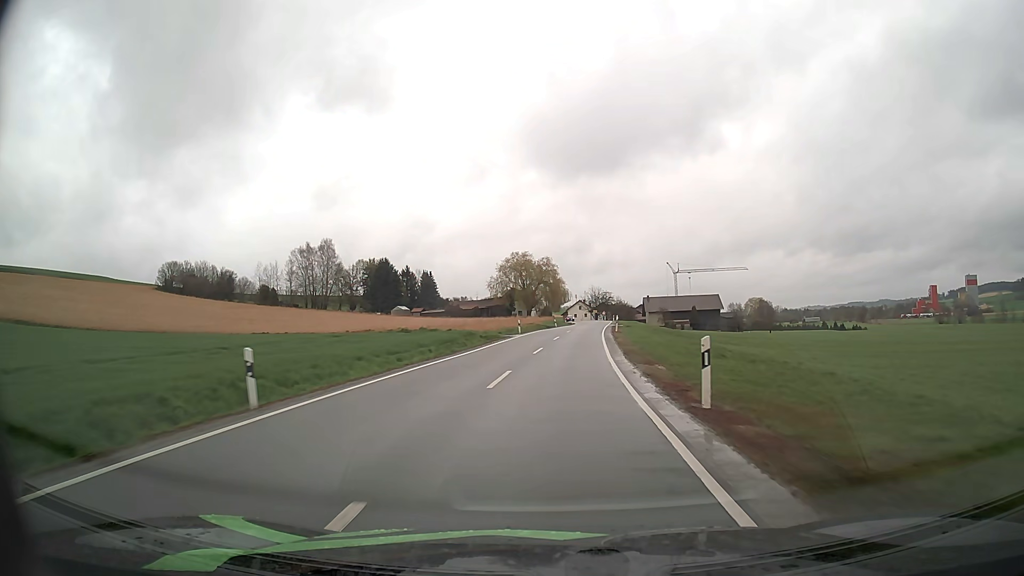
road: secondary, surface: asphalt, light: Day
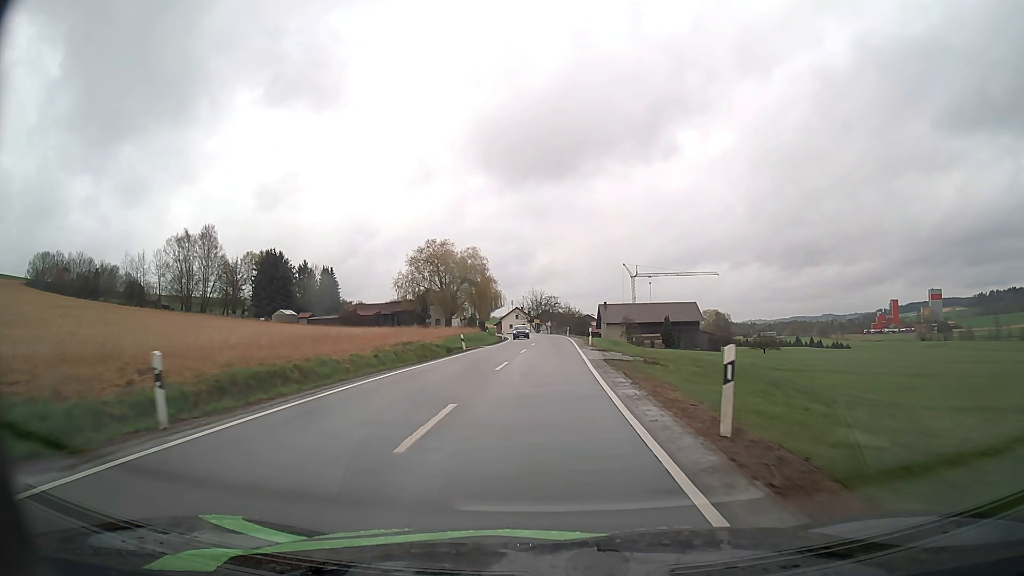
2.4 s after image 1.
(+1.8, +42.2) m; +5°
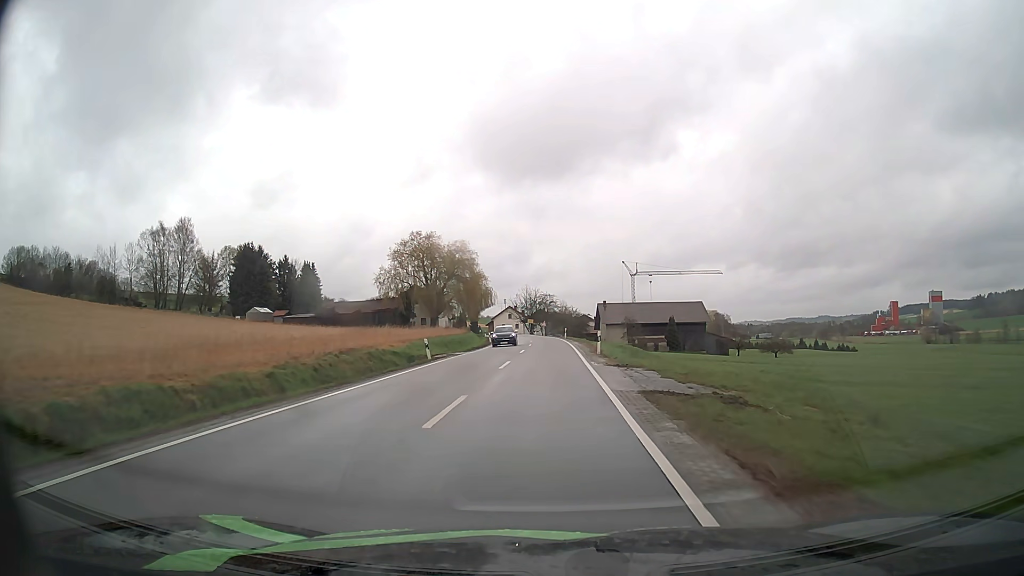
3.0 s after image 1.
(0.0, +10.3) m; 0°
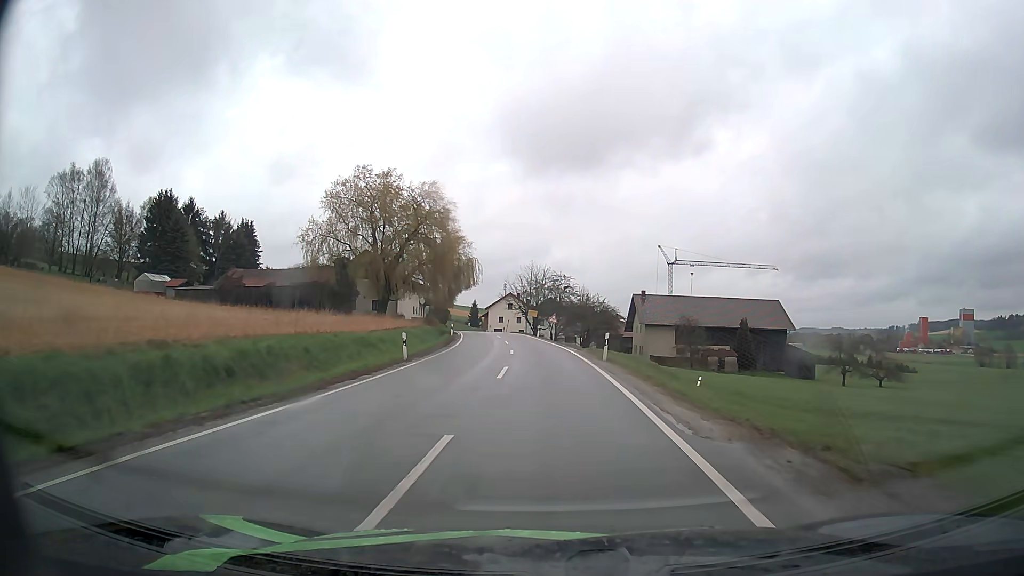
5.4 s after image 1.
(0.0, +40.8) m; -1°
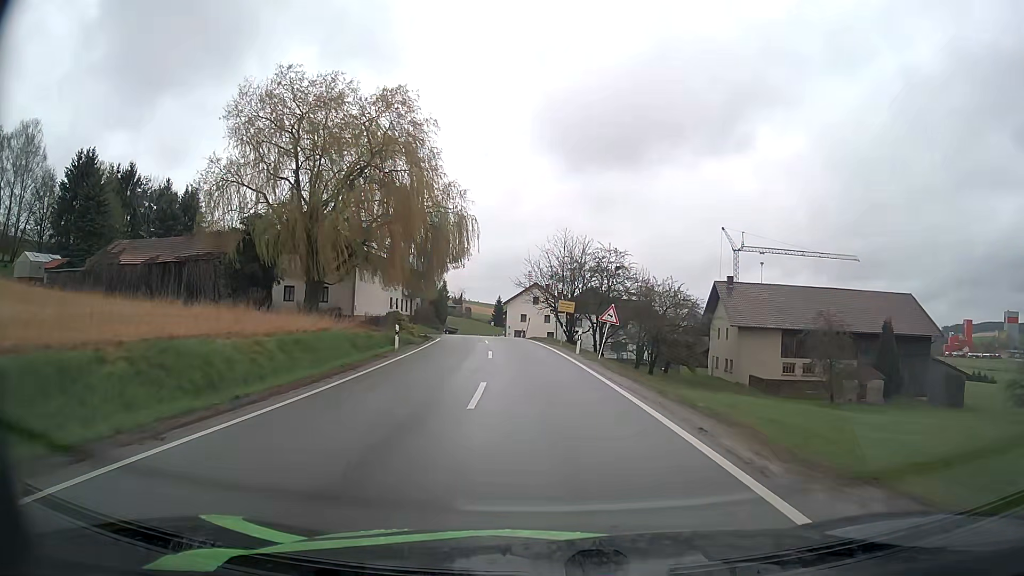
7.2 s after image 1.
(-0.7, +30.2) m; -3°
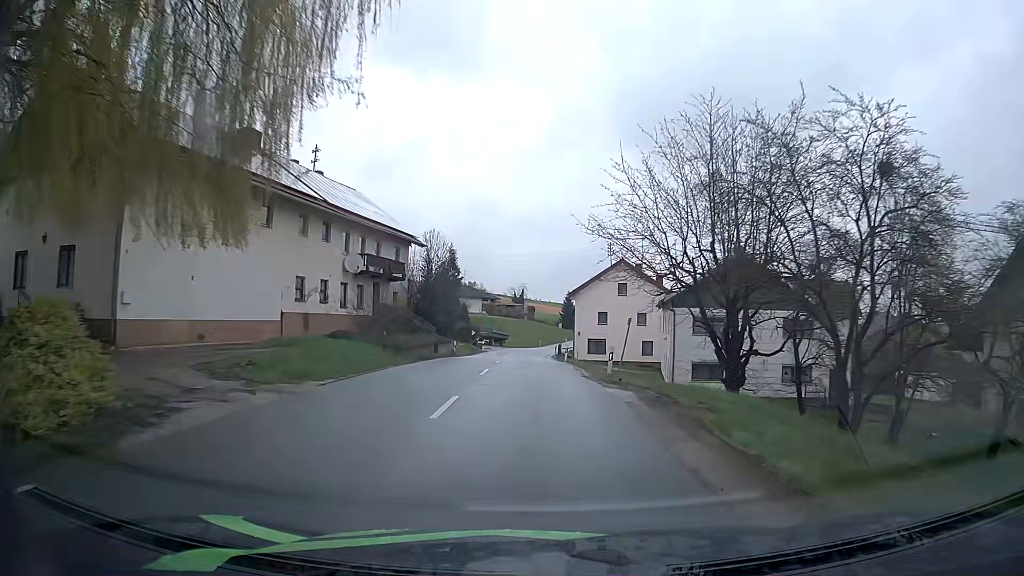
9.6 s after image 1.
(-1.7, +37.0) m; -6°
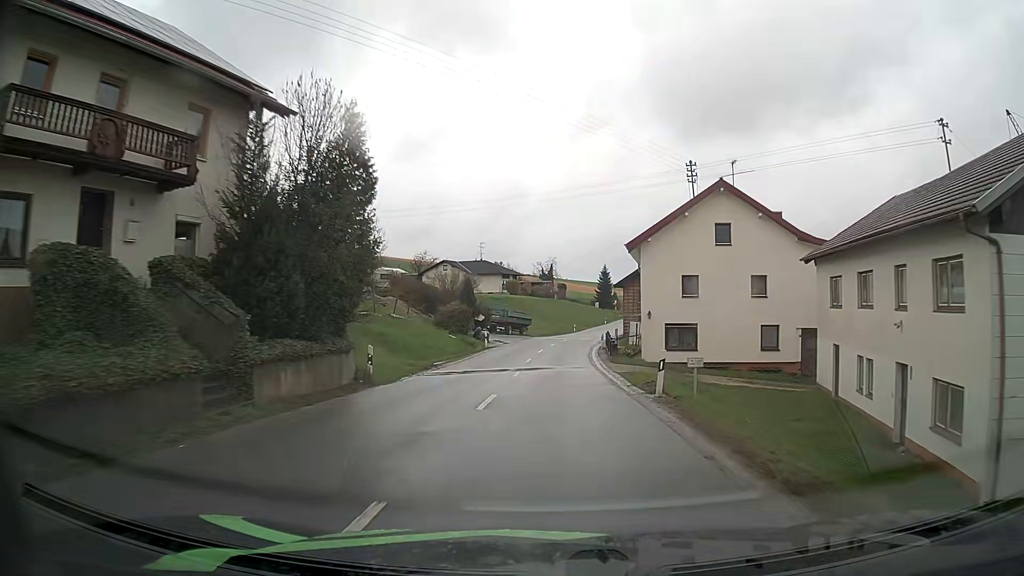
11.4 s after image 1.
(-0.8, +25.3) m; -3°
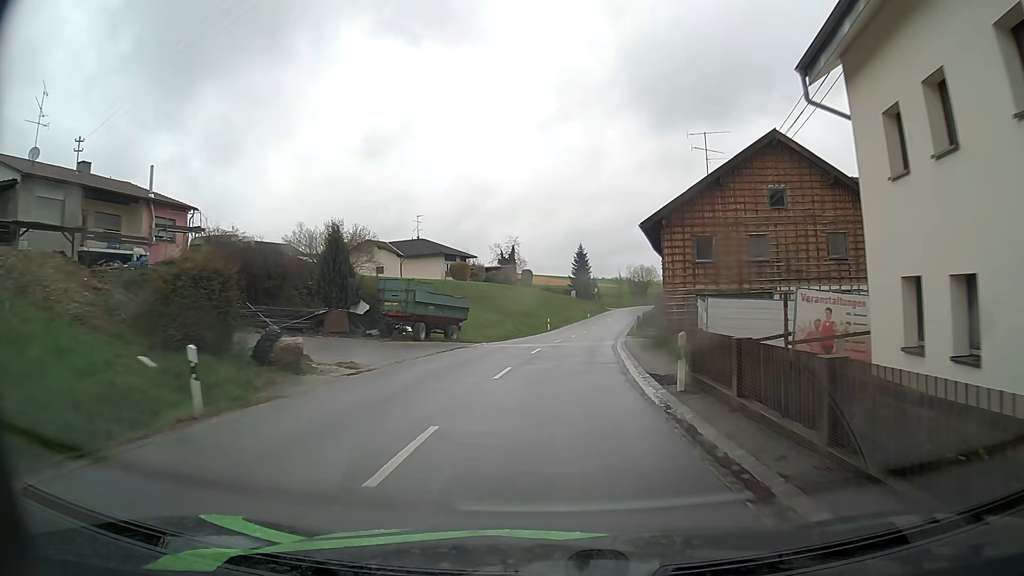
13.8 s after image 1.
(+0.4, +33.2) m; +3°
(0, +10) (0, +20) (+1, +30) (+2, +40) (+4, +50) (+5, +60) (+7, +70) (+8, +79) (+10, +89) (+12, +99) m
